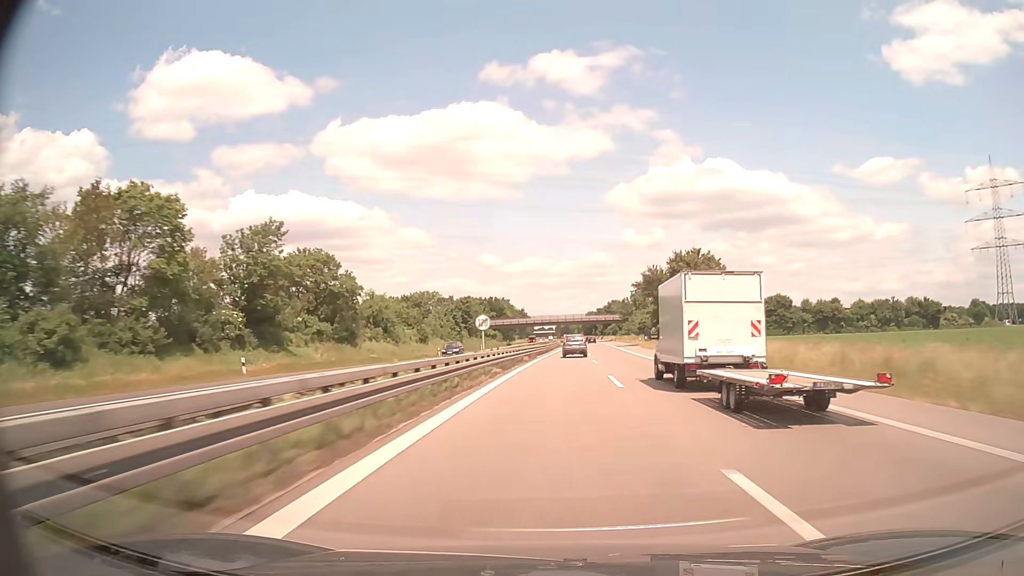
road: trunk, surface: asphalt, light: Day
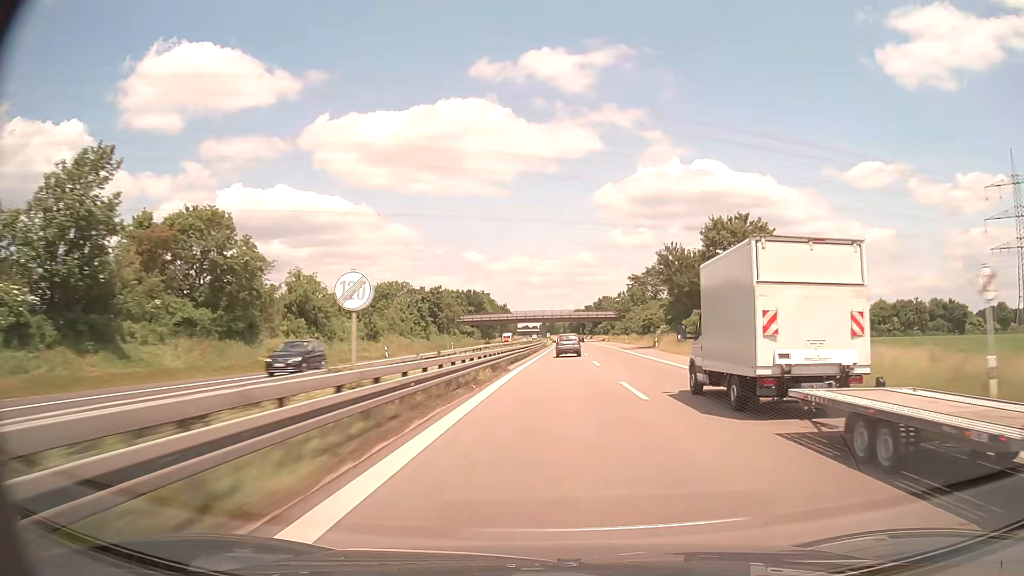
(+0.2, +22.0) m; +1°
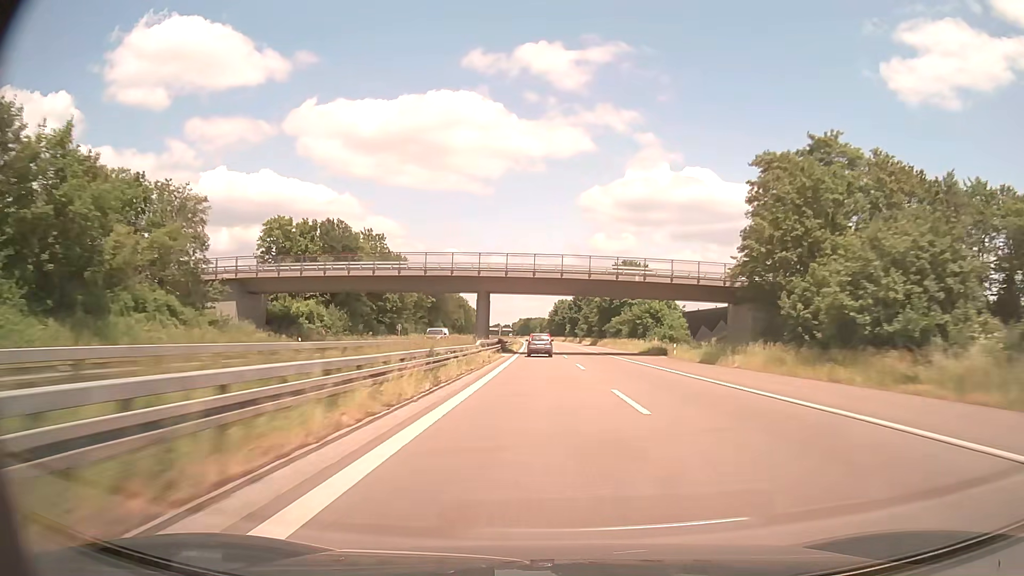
(+3.6, +110.6) m; +2°
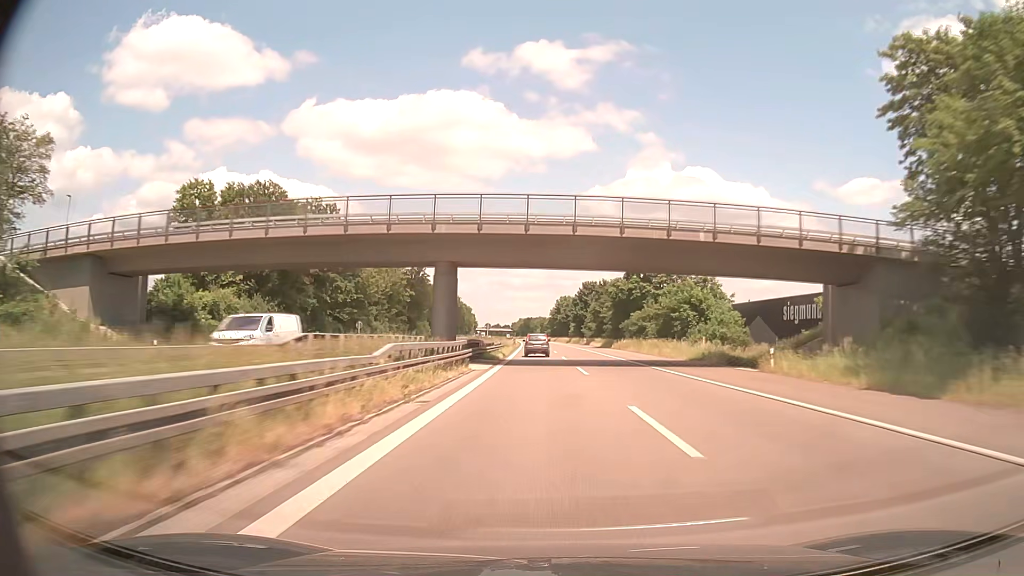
(0.0, +22.3) m; 0°
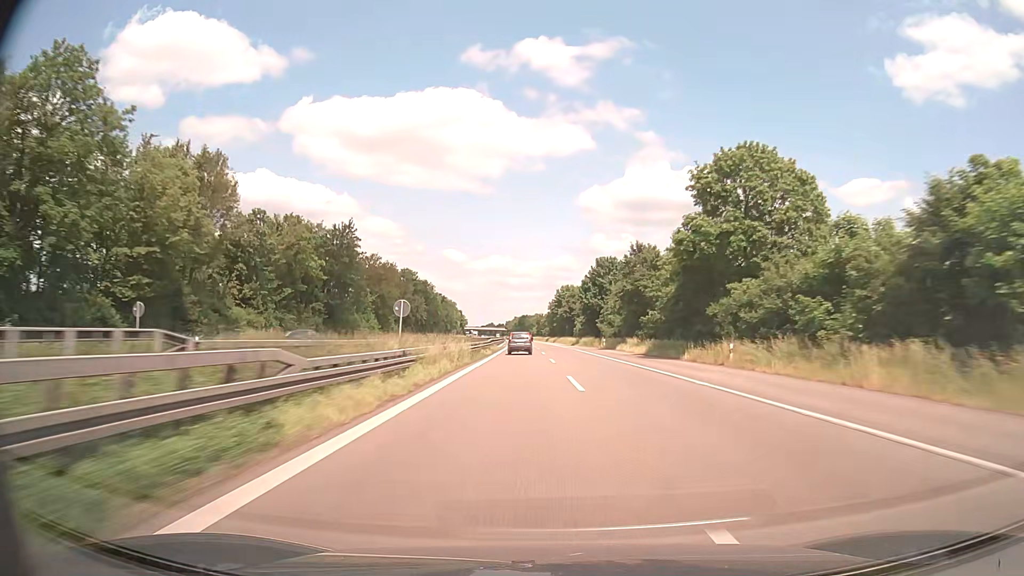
(+0.1, +44.9) m; 0°
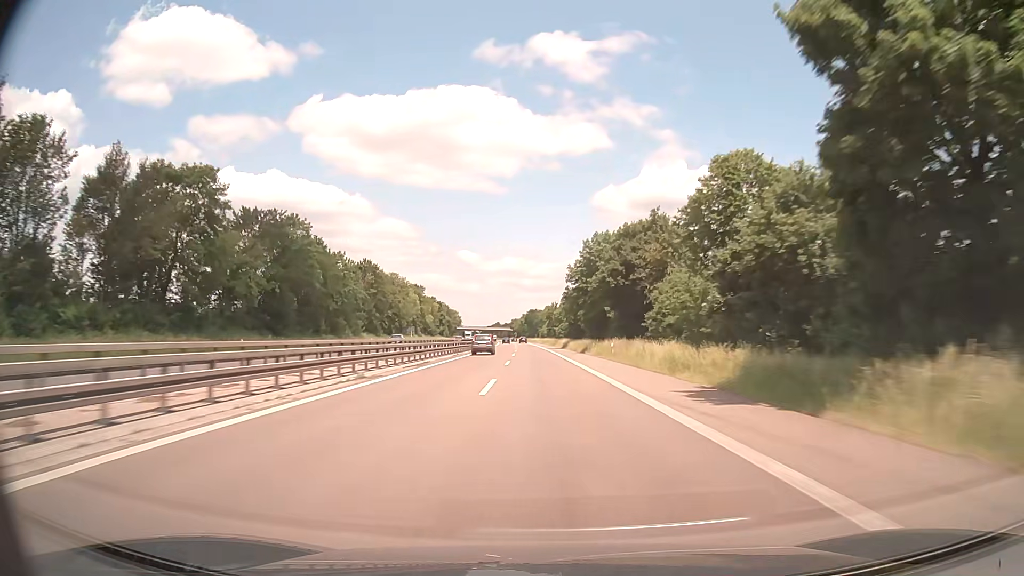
(-0.2, +90.6) m; -1°
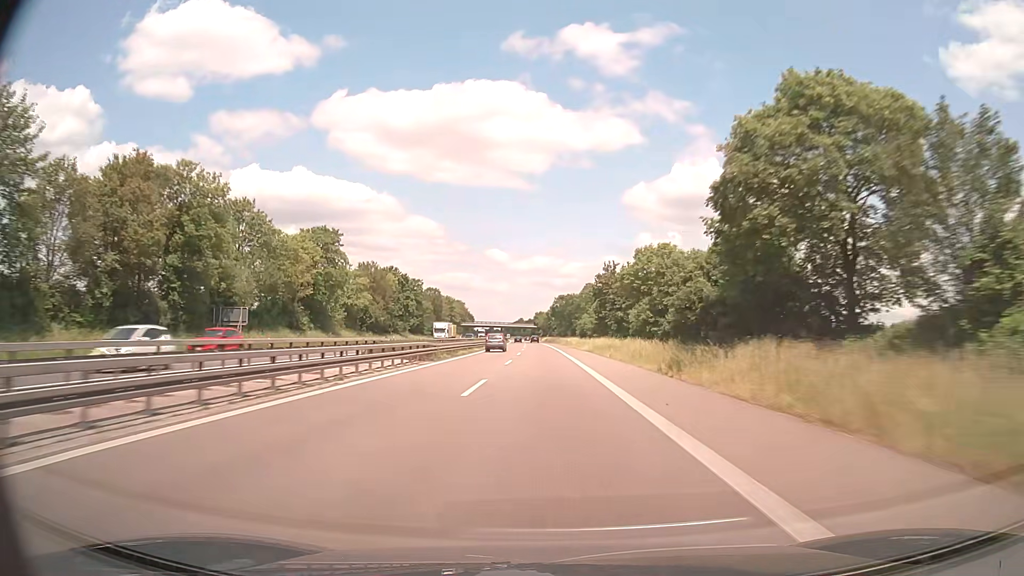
(-2.2, +90.4) m; -3°
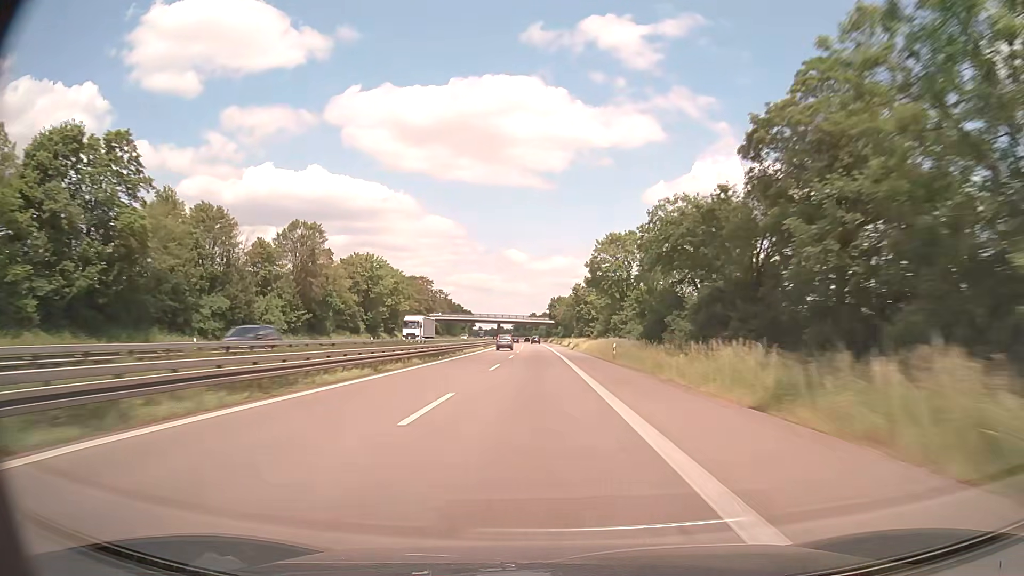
(-1.1, +113.0) m; -1°
(0, +10) (0, +20) (0, +30) (0, +40) (0, +50) (-1, +60) (-1, +70) (-1, +80) (-1, +90) (-1, +100) m
